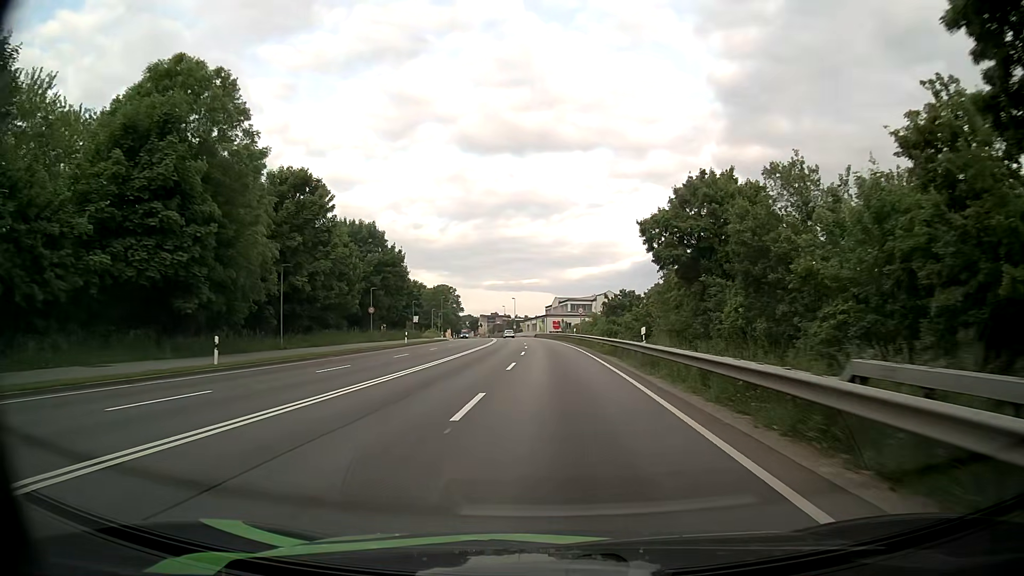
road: primary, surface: asphalt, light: Day
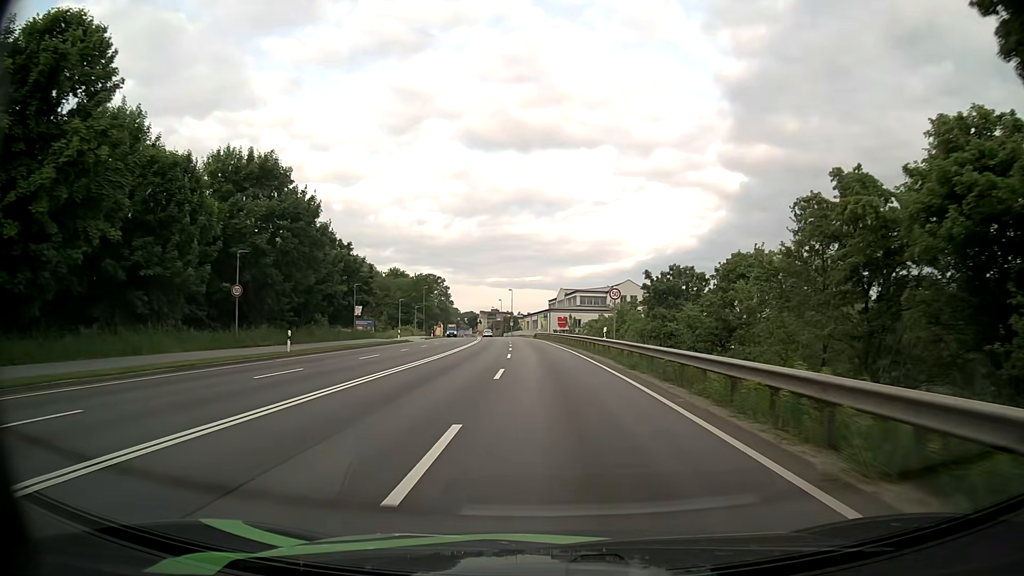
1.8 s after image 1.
(0.0, +28.8) m; 0°
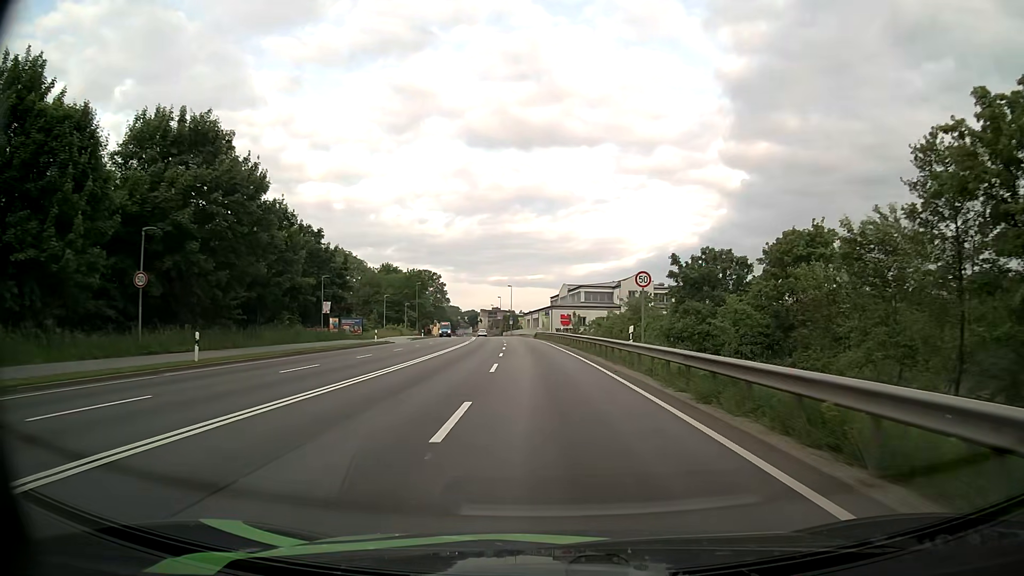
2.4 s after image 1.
(-0.1, +9.3) m; -1°
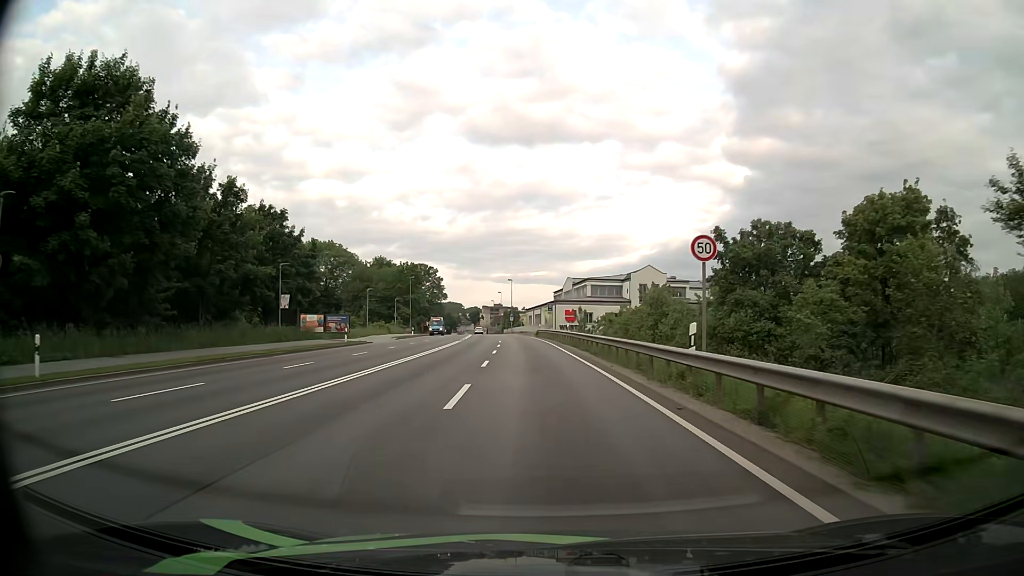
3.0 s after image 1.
(0.0, +9.0) m; 0°
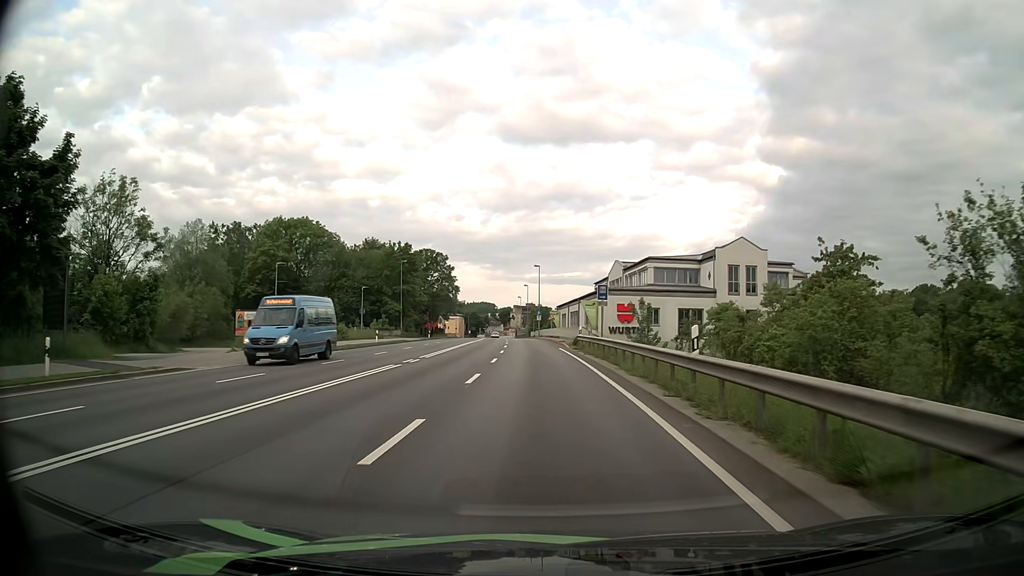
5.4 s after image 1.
(-0.6, +32.1) m; -3°
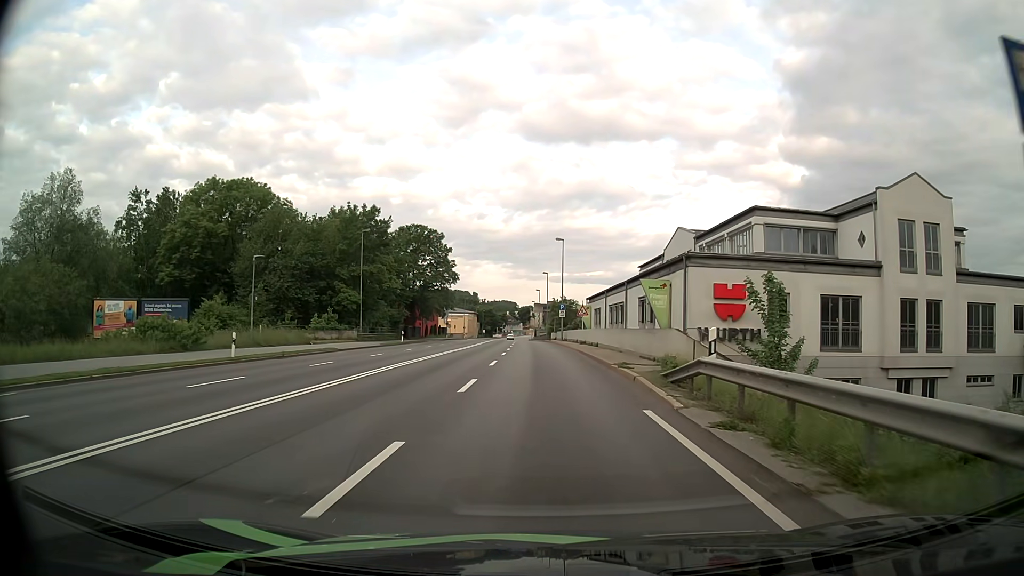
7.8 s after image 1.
(-0.6, +28.9) m; -2°
